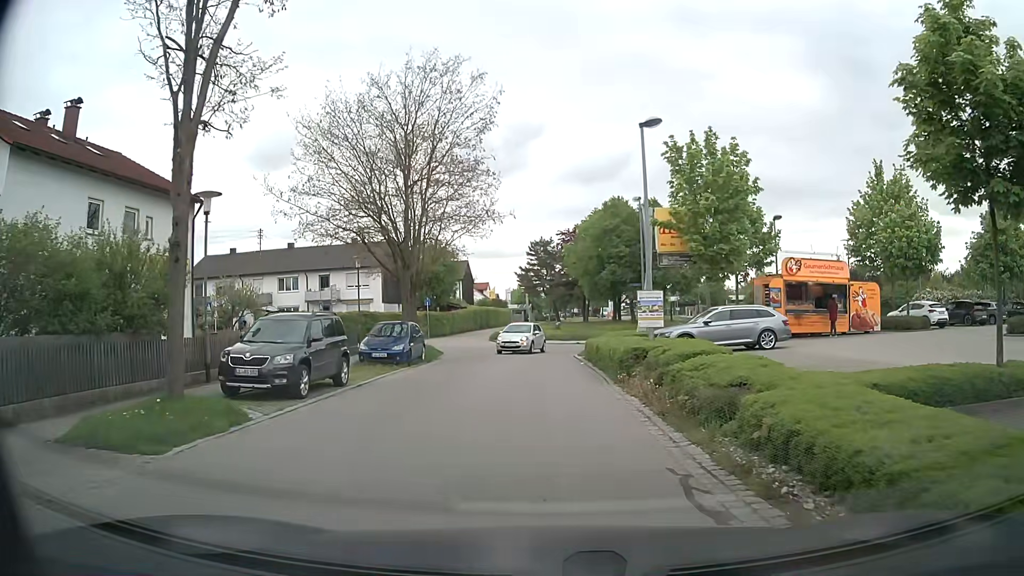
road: residential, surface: asphalt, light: Day
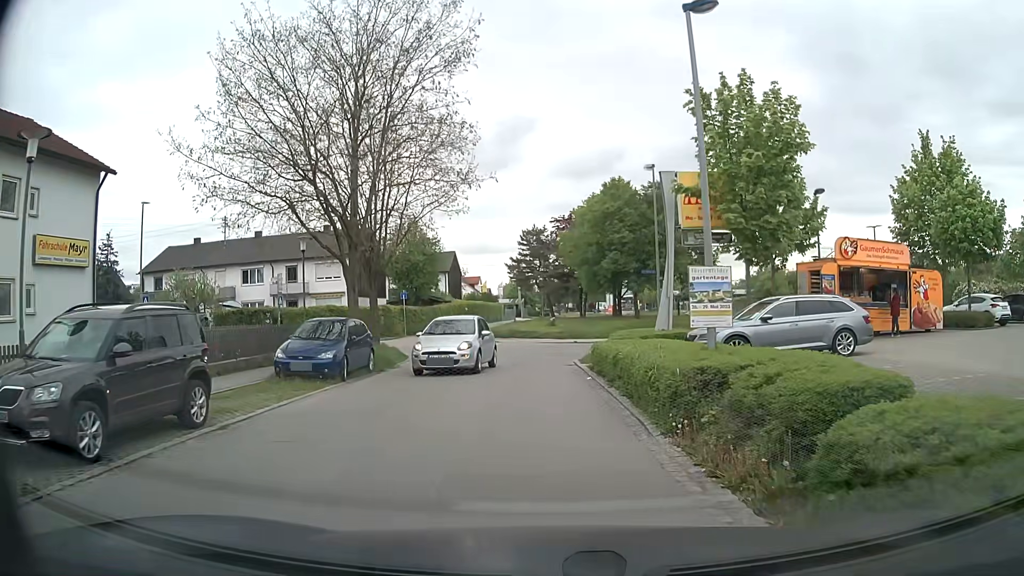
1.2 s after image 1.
(+0.1, +6.6) m; 0°
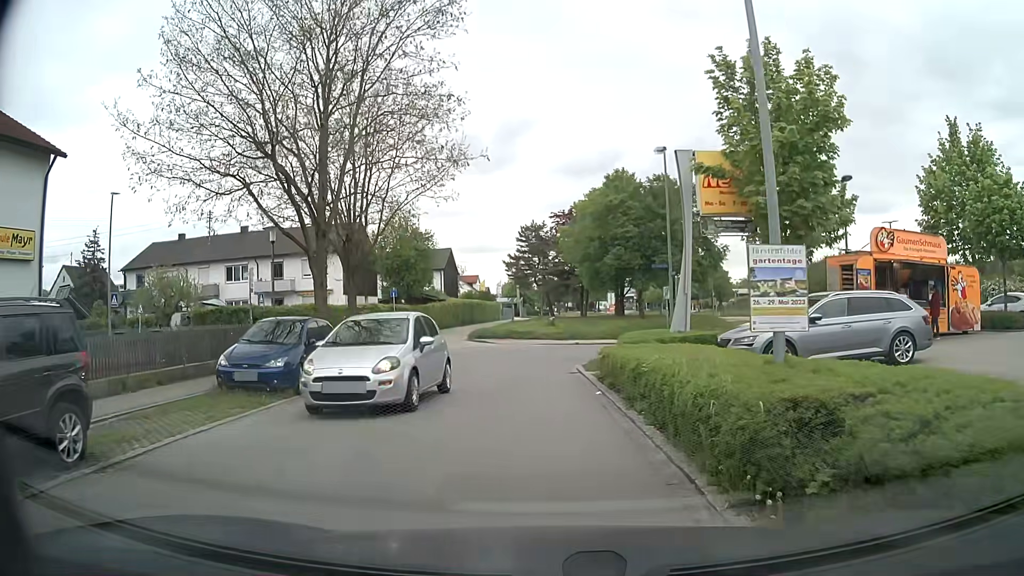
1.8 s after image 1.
(0.0, +2.9) m; 0°
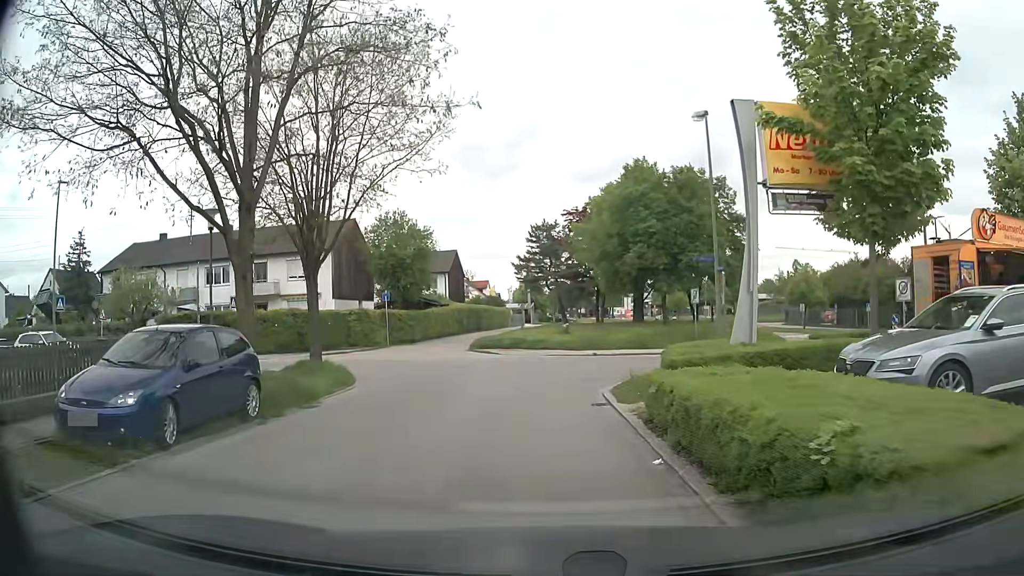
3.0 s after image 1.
(0.0, +5.3) m; -1°
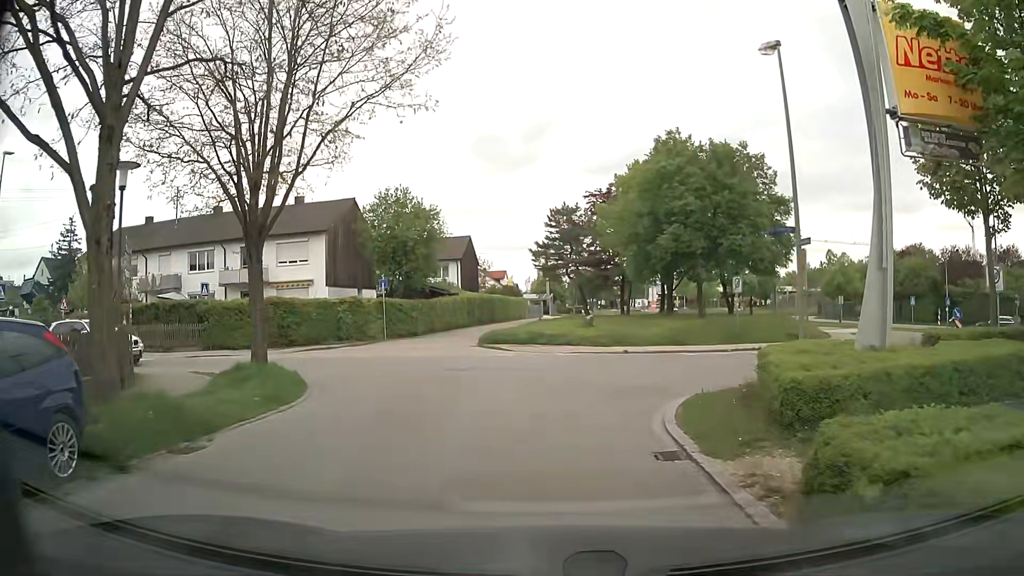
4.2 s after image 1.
(-0.1, +5.2) m; -1°
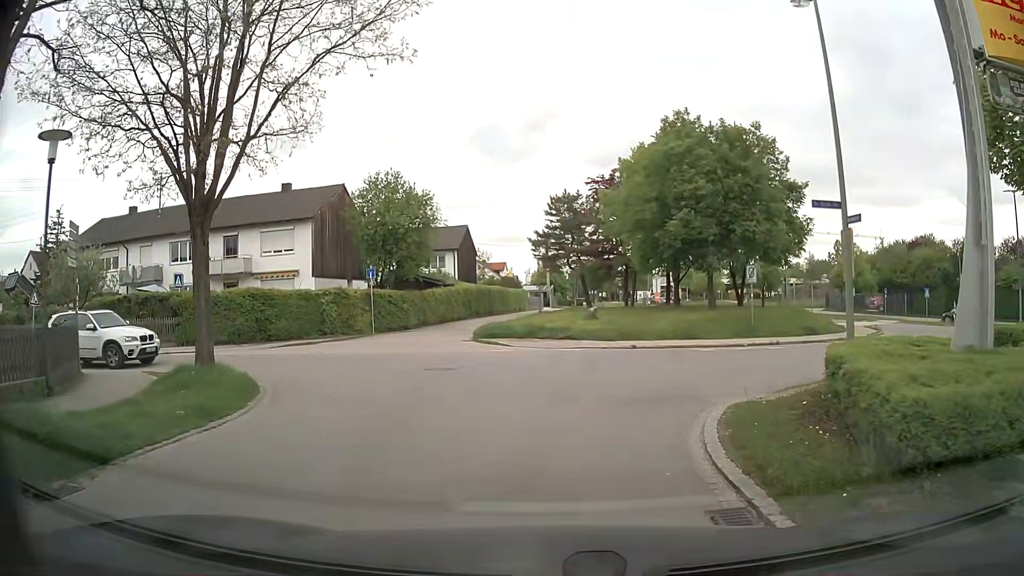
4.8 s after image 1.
(0.0, +2.4) m; -1°
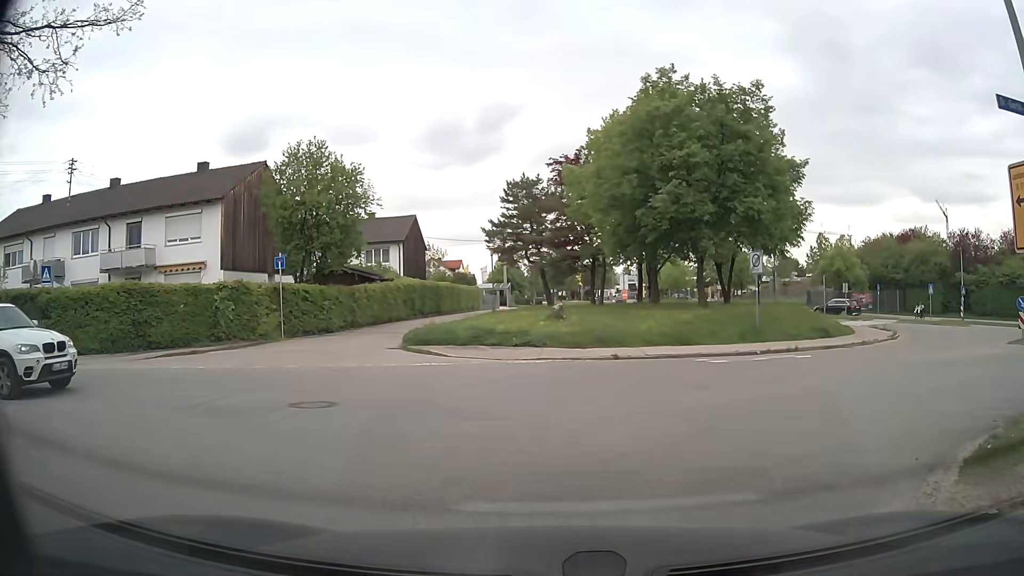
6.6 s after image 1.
(+0.1, +6.7) m; +3°
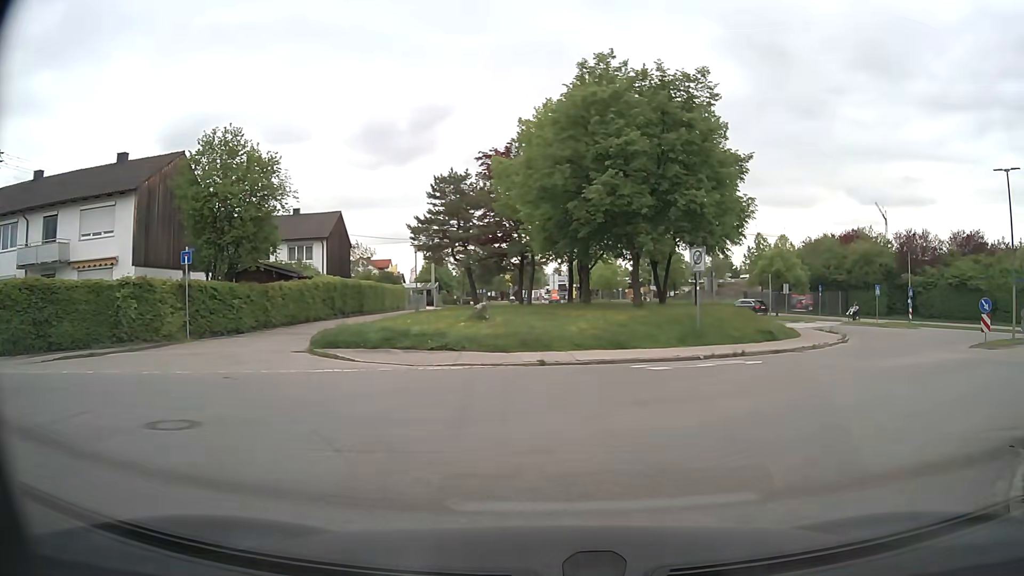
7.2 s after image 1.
(+0.1, +2.1) m; +8°
(+4, +9) (+12, +15) (+21, +20) (+30, +24) (+39, +26) (+49, +26) (+59, +24) (+69, +22) (+79, +21) (+89, +21) m
